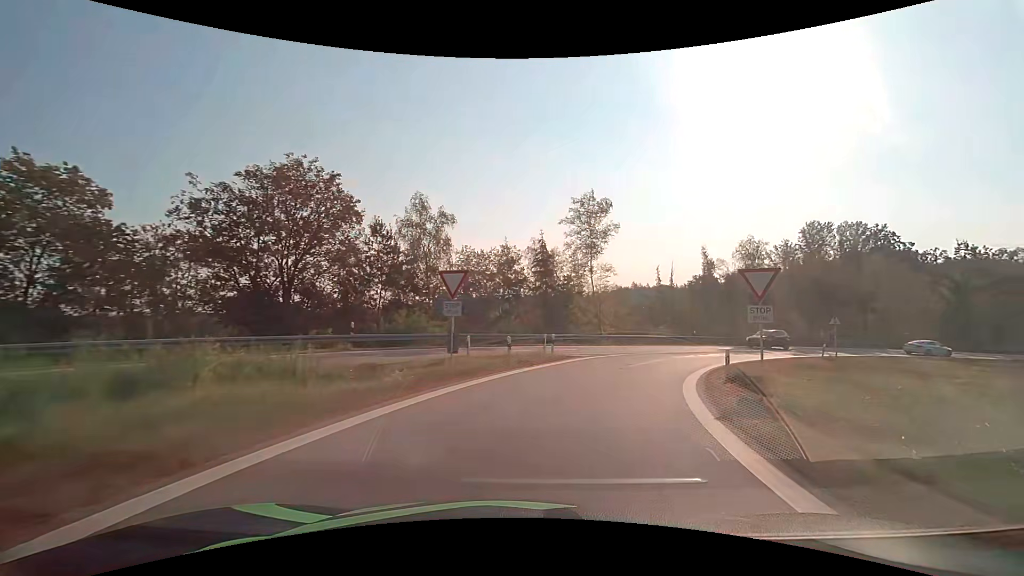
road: motorway_link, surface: asphalt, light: Day
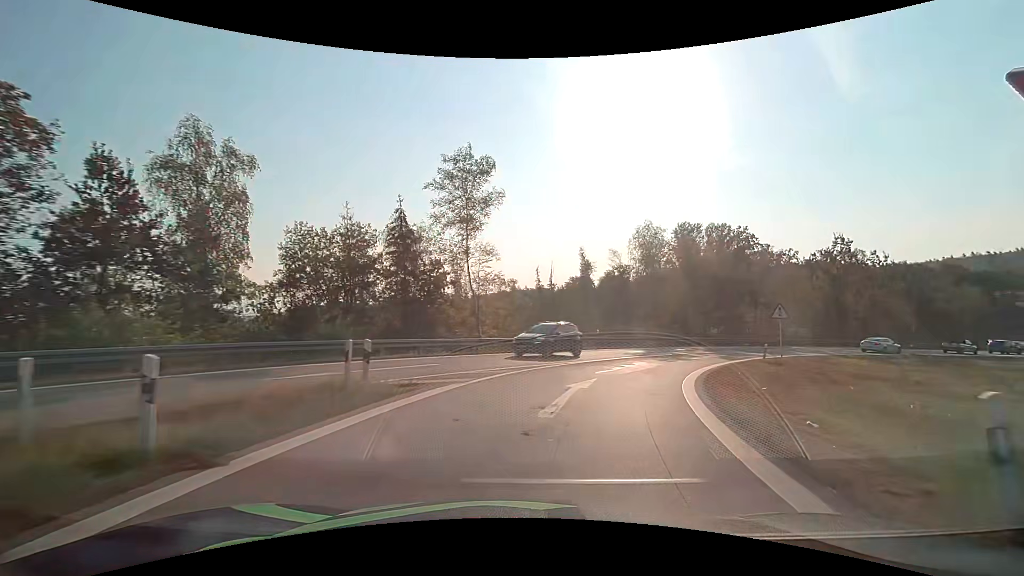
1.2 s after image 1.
(+1.5, +12.4) m; +14°
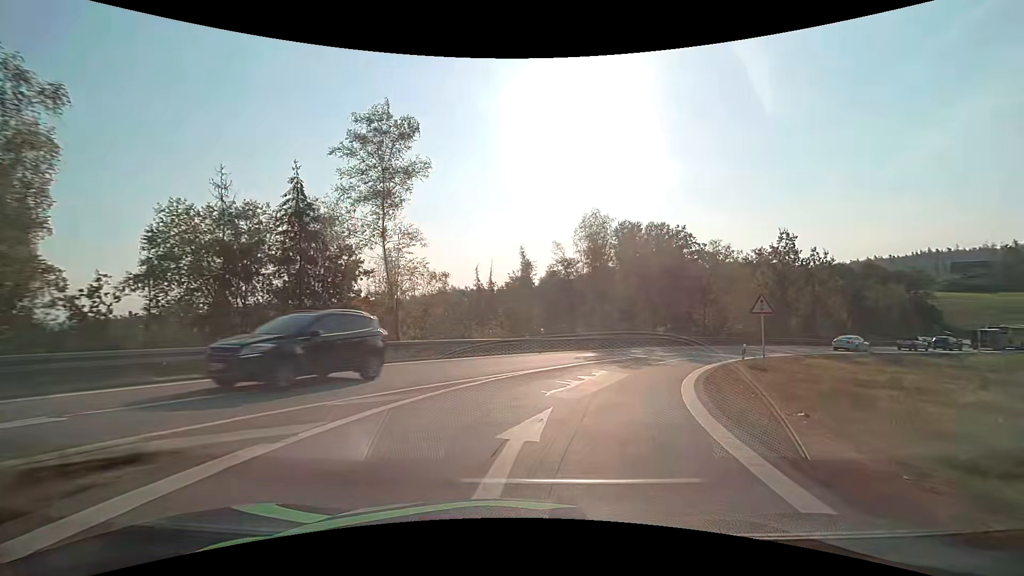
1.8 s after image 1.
(+0.4, +6.2) m; +6°
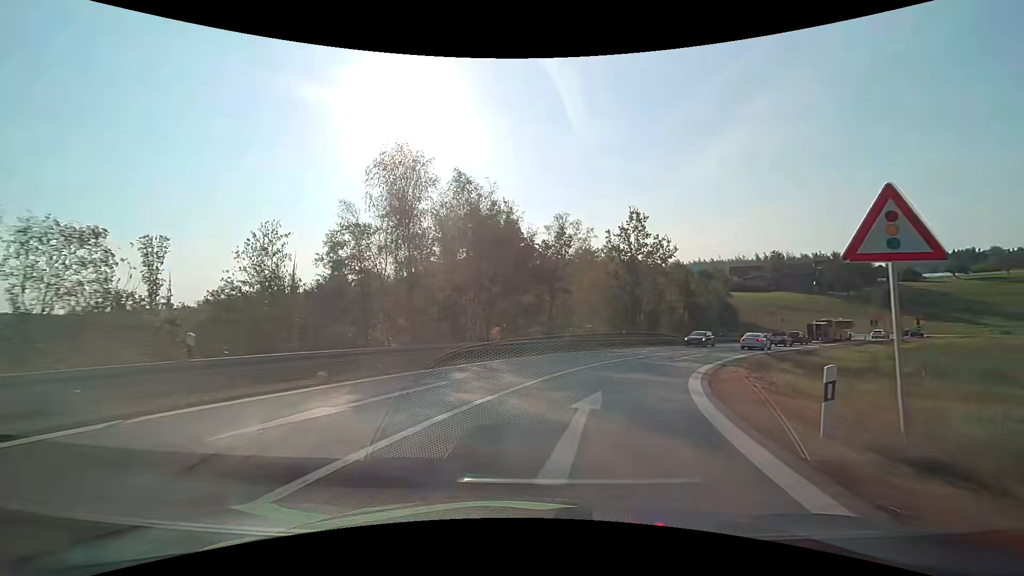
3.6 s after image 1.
(+3.2, +17.6) m; +20°
